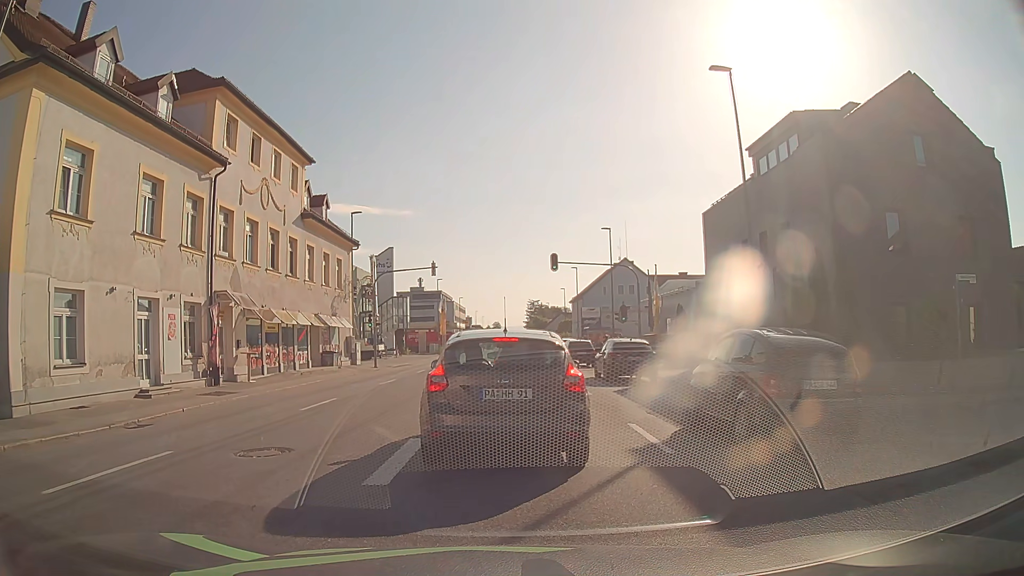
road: tertiary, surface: asphalt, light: Day
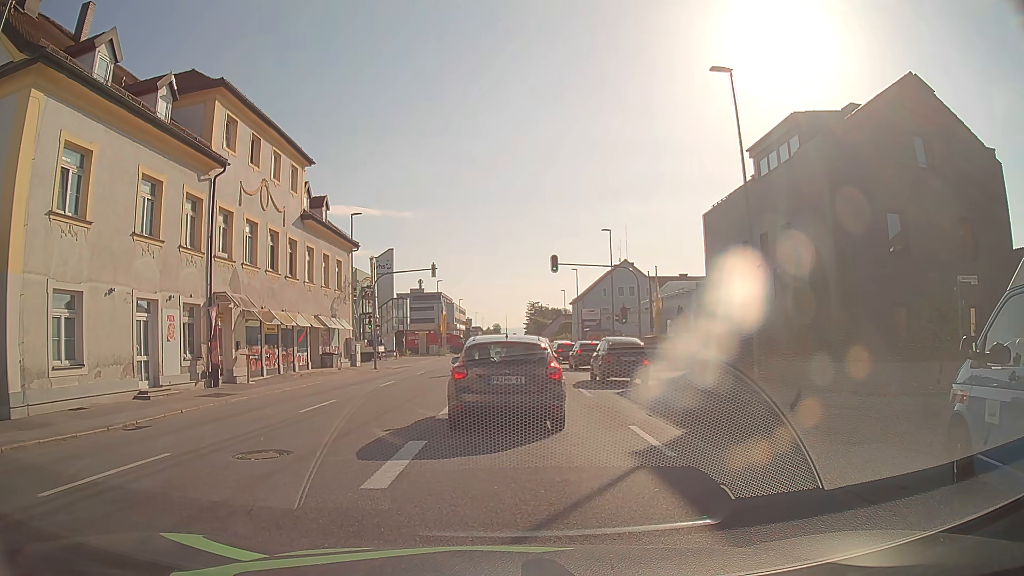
(0.0, +0.1) m; 0°
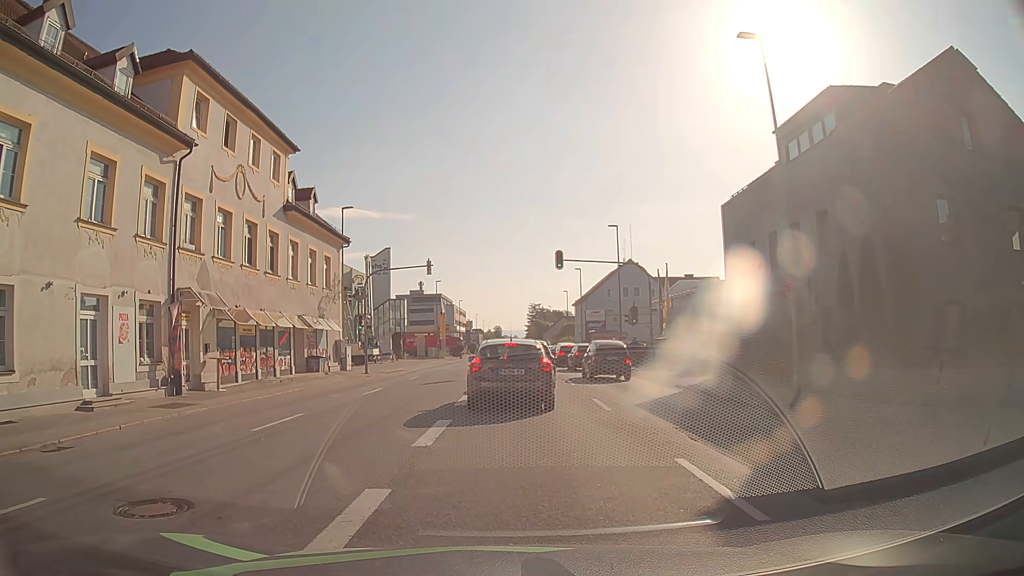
(0.0, +3.1) m; 0°
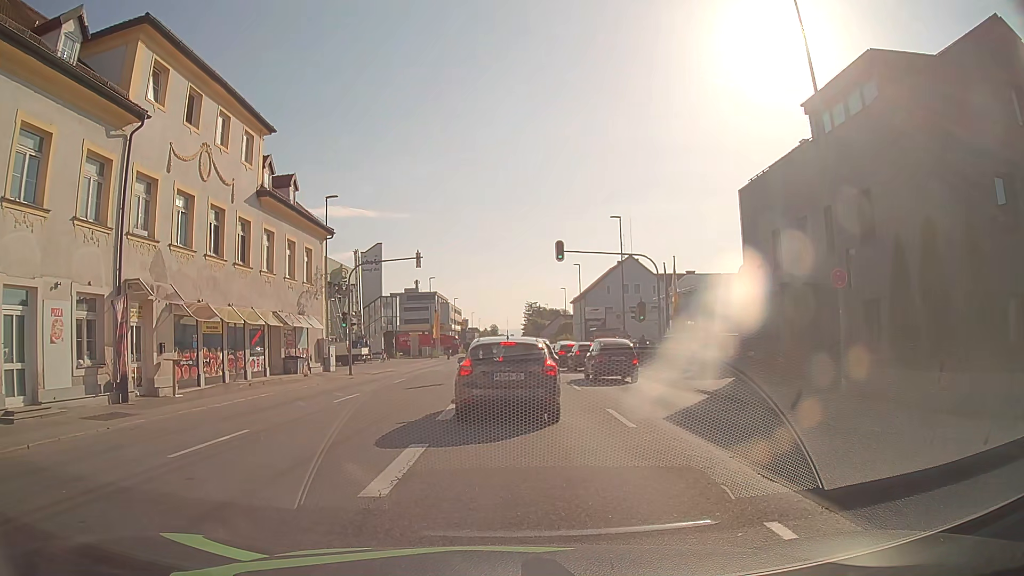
(0.0, +3.1) m; -1°
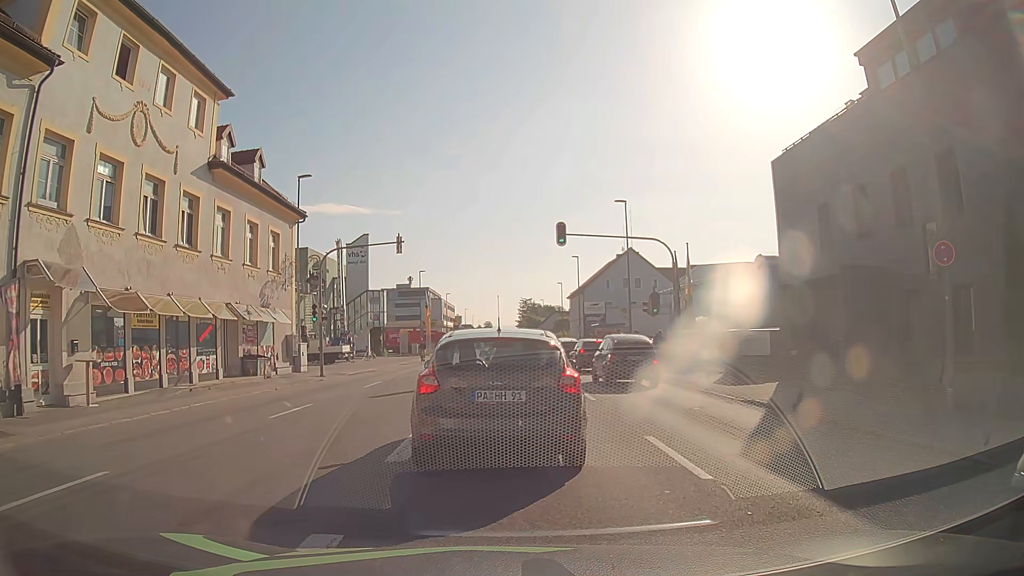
(+0.1, +4.4) m; +3°
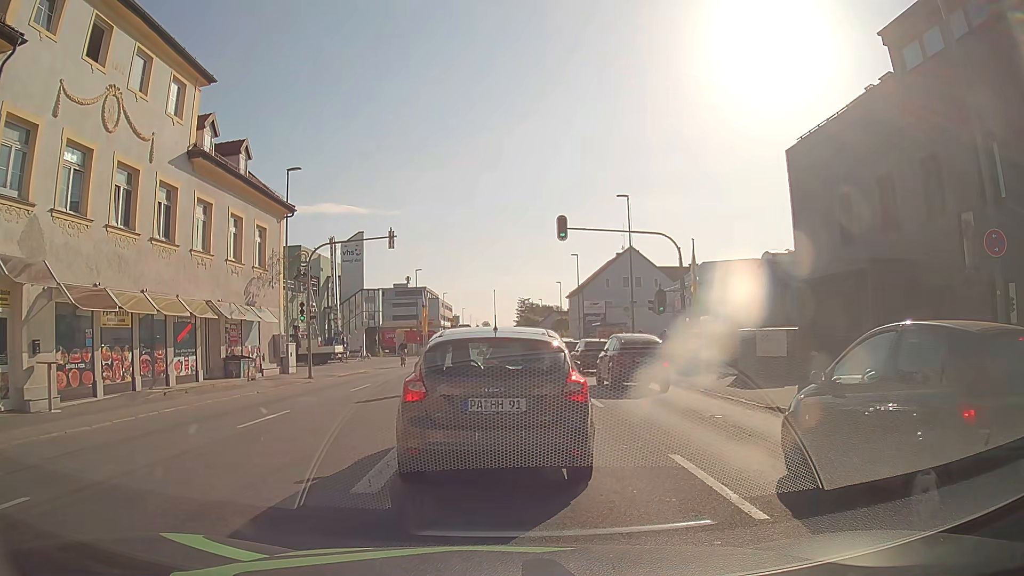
(0.0, +1.5) m; -2°
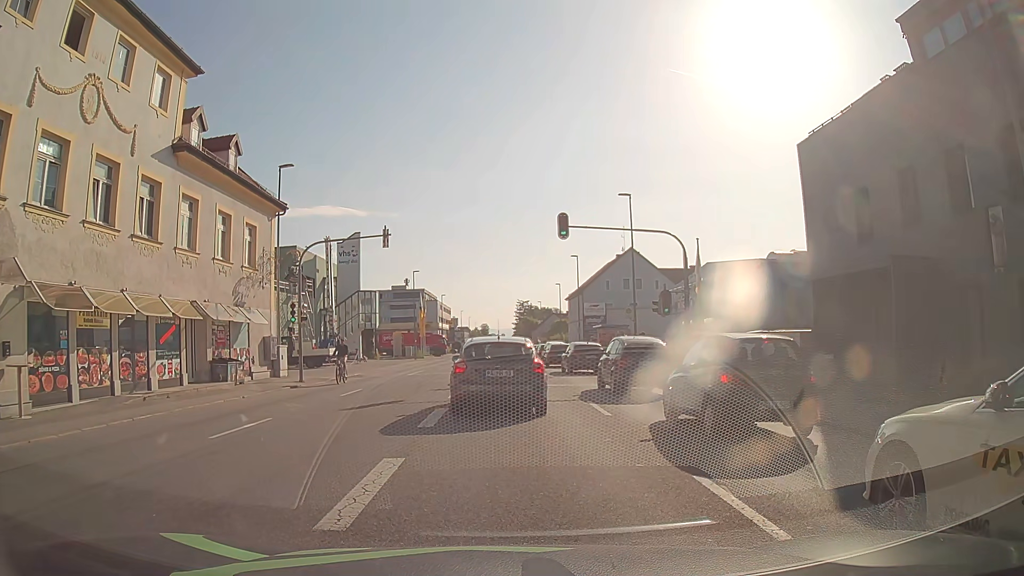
(0.0, +1.1) m; 0°
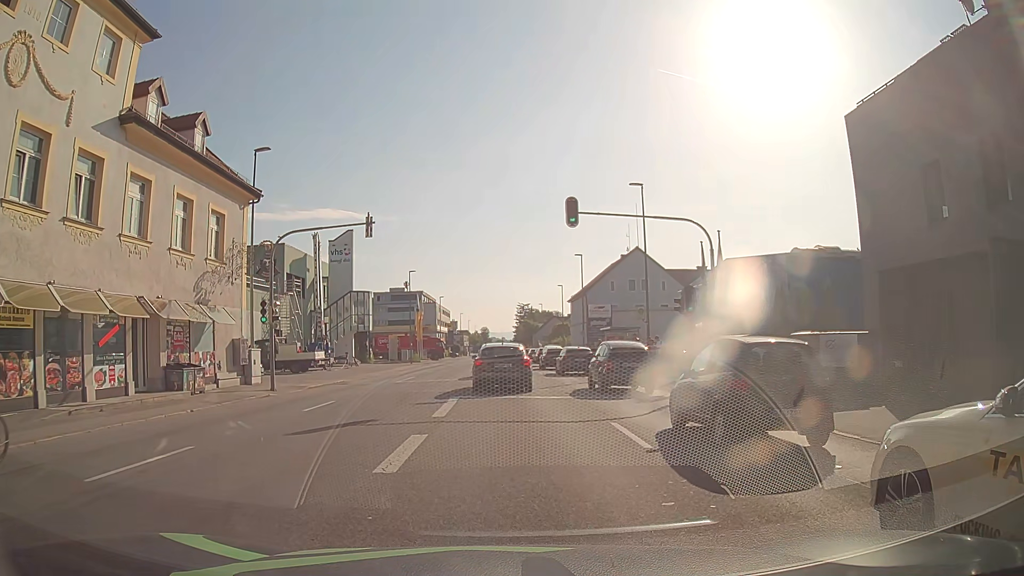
(0.0, +3.8) m; +1°
